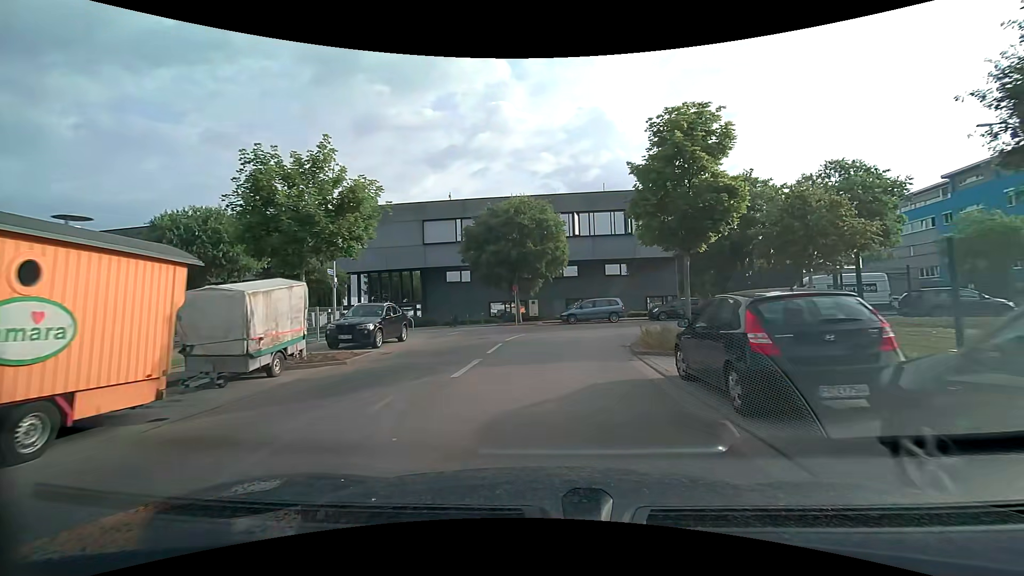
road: tertiary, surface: asphalt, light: Day
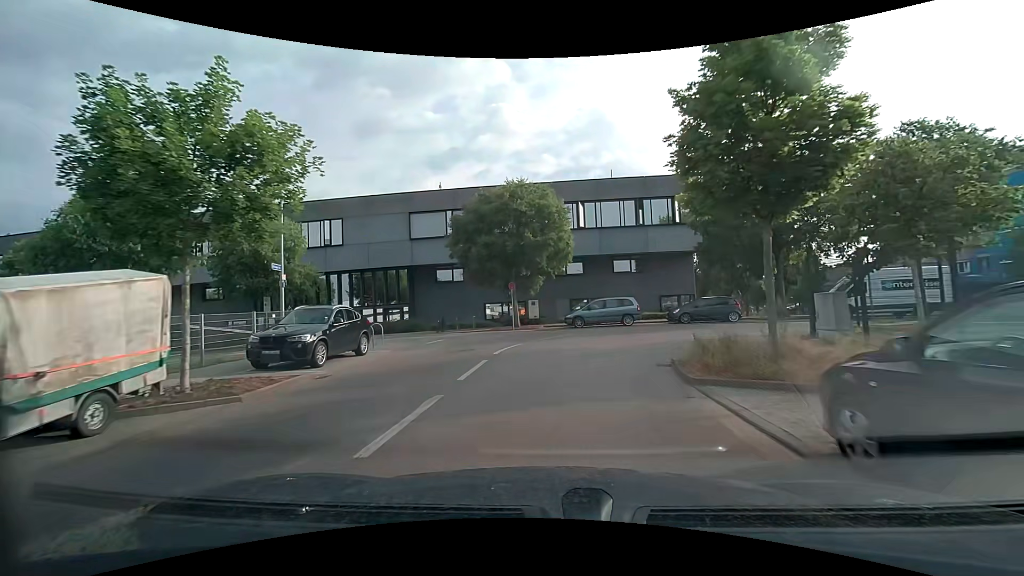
(0.0, +4.8) m; -1°
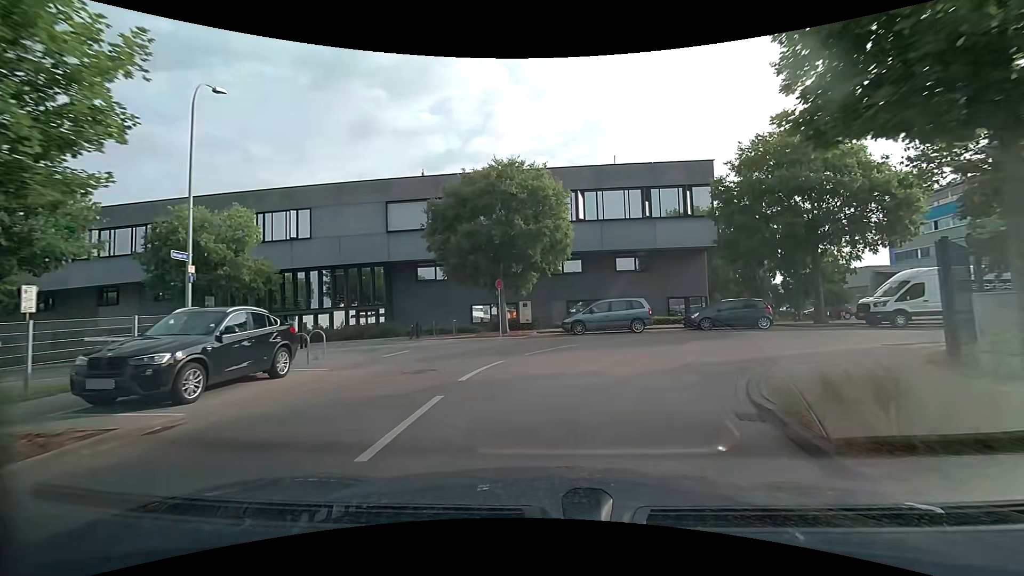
(0.0, +4.6) m; 0°
